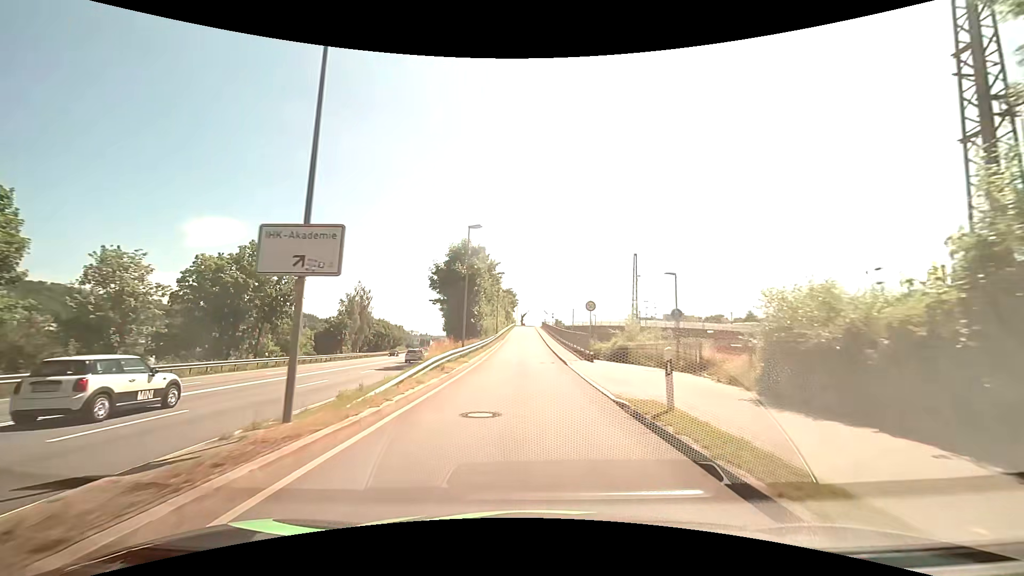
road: unclassified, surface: asphalt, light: Day
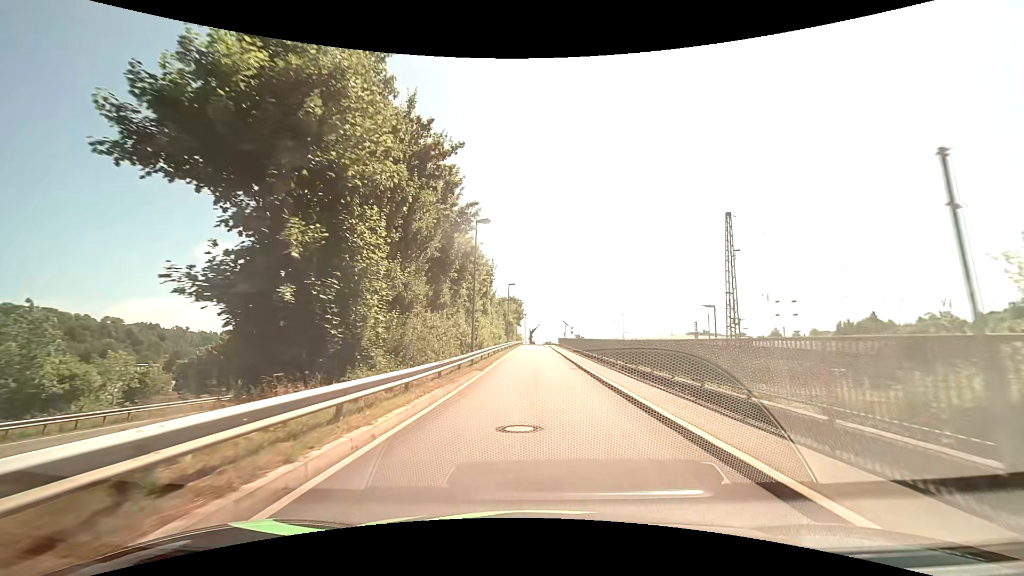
(-0.7, +33.4) m; -2°
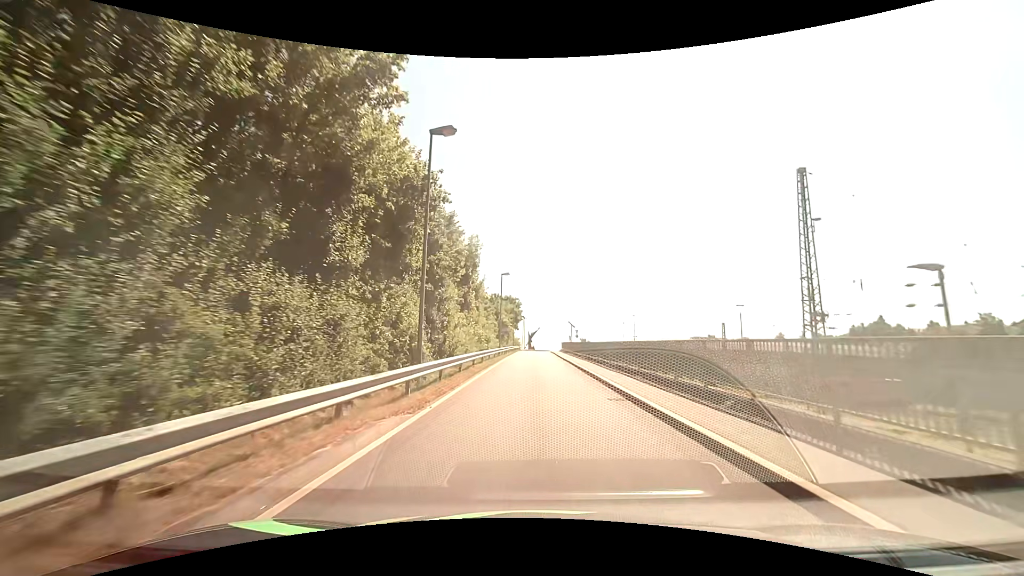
(0.0, +12.3) m; 0°
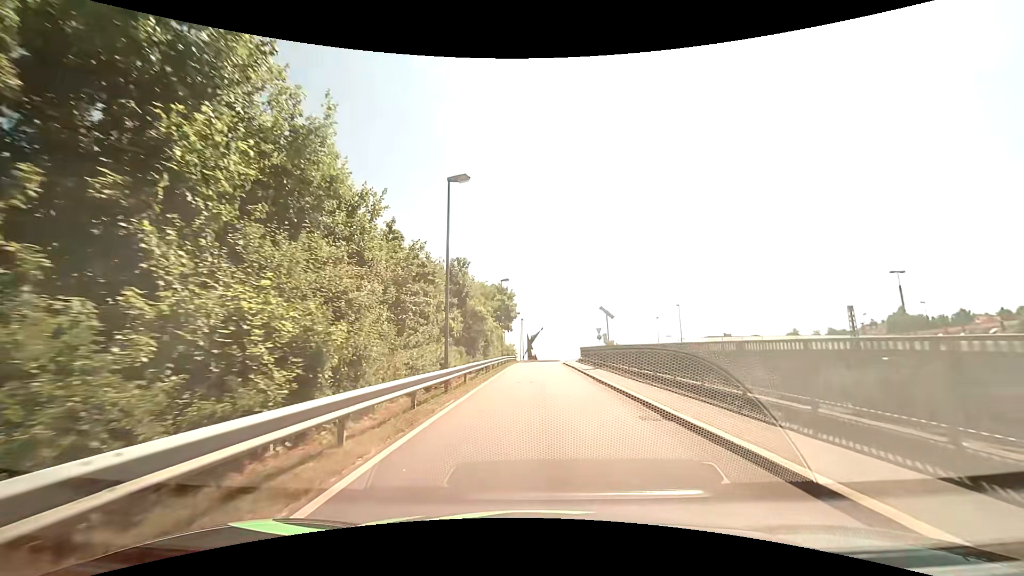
(-0.1, +28.7) m; 0°
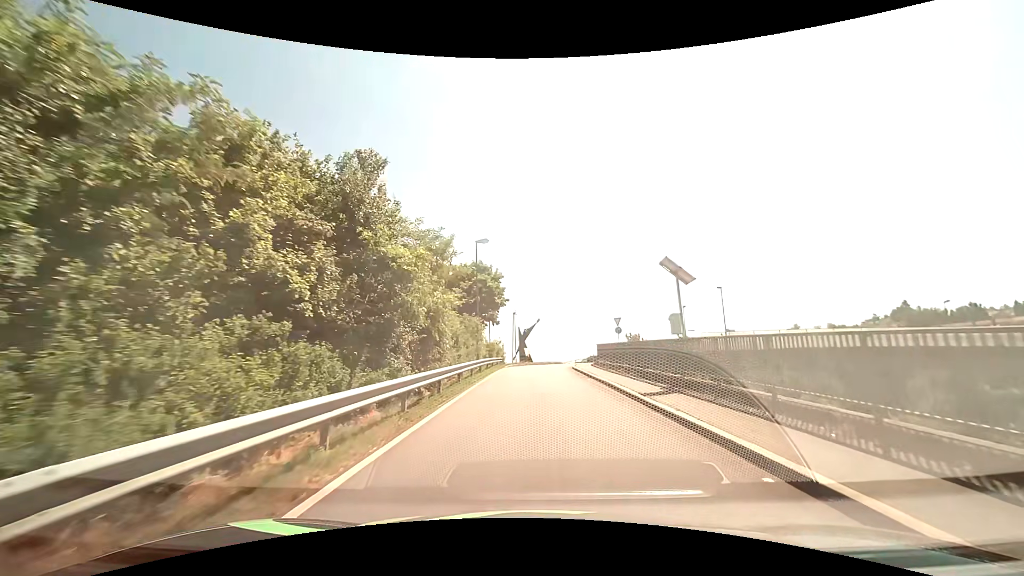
(+0.1, +16.5) m; +1°
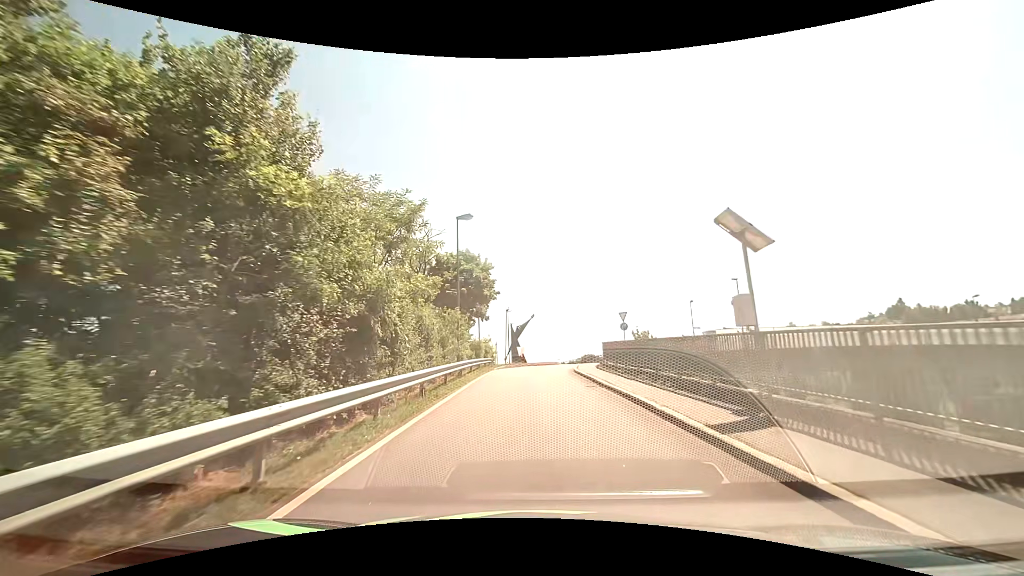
(0.0, +5.3) m; +1°
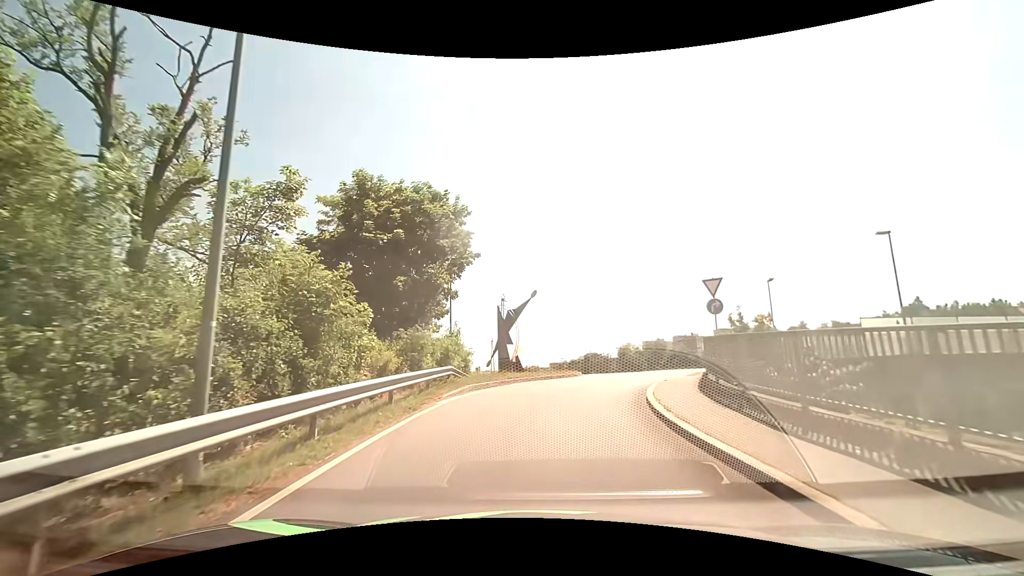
(-0.1, +18.0) m; -1°
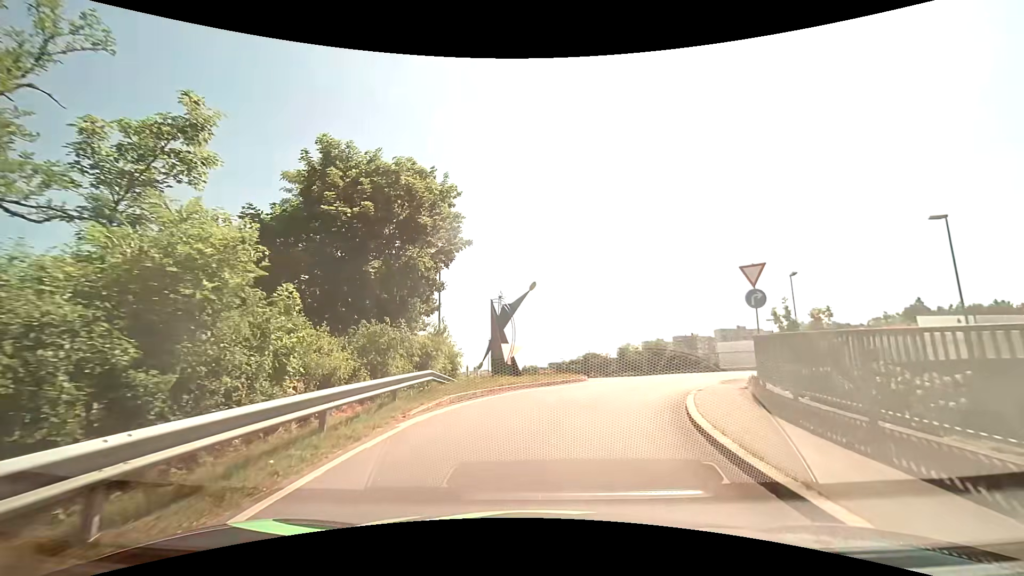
(0.0, +3.5) m; 0°
(+1, +10) (+4, +19) (+12, +26) (+22, +27) (+32, +27) (+42, +27) (+52, +27) (+62, +27) (+72, +27) (+82, +27) m
